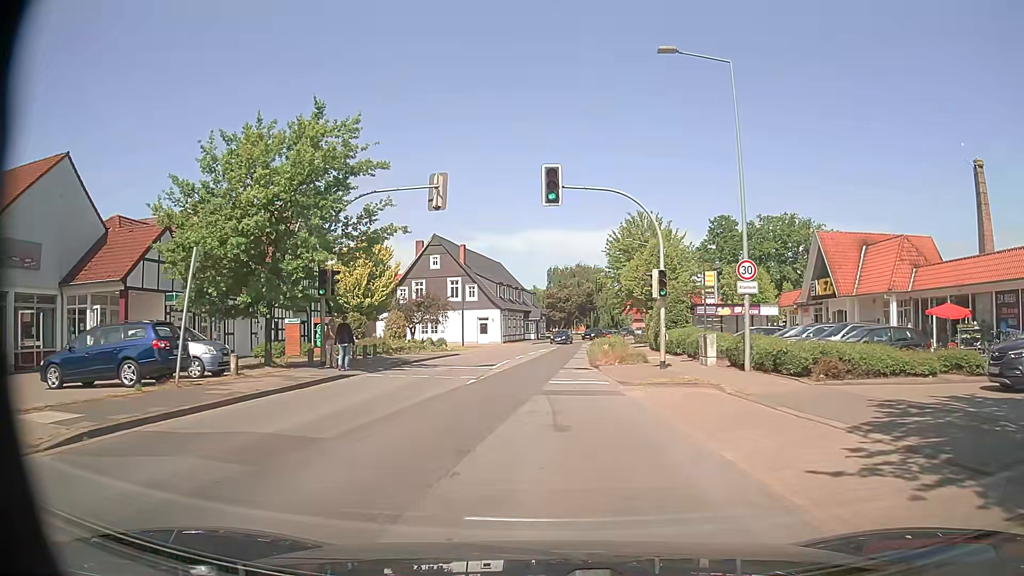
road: secondary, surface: asphalt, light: Day
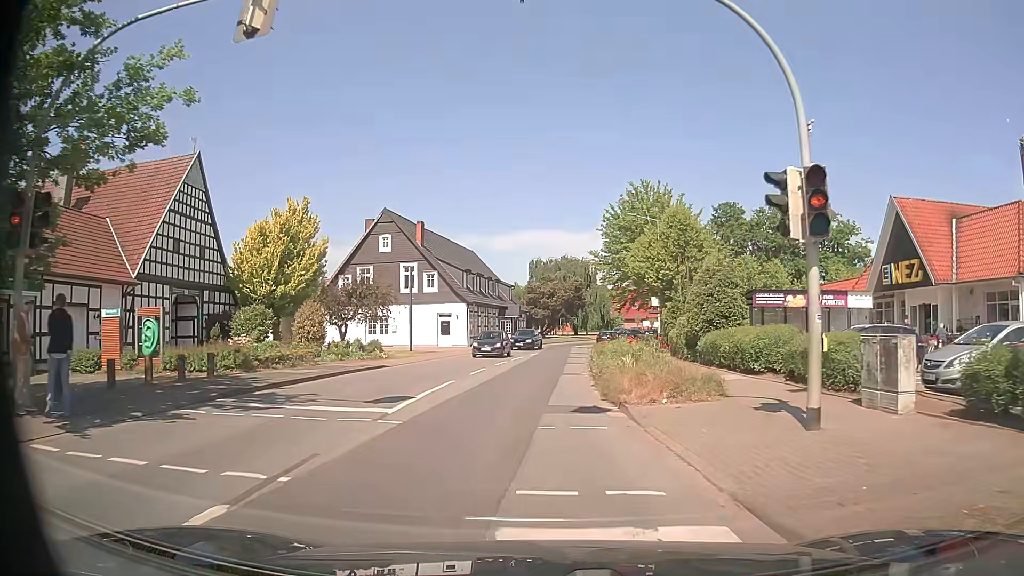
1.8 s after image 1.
(+0.3, +14.4) m; +2°
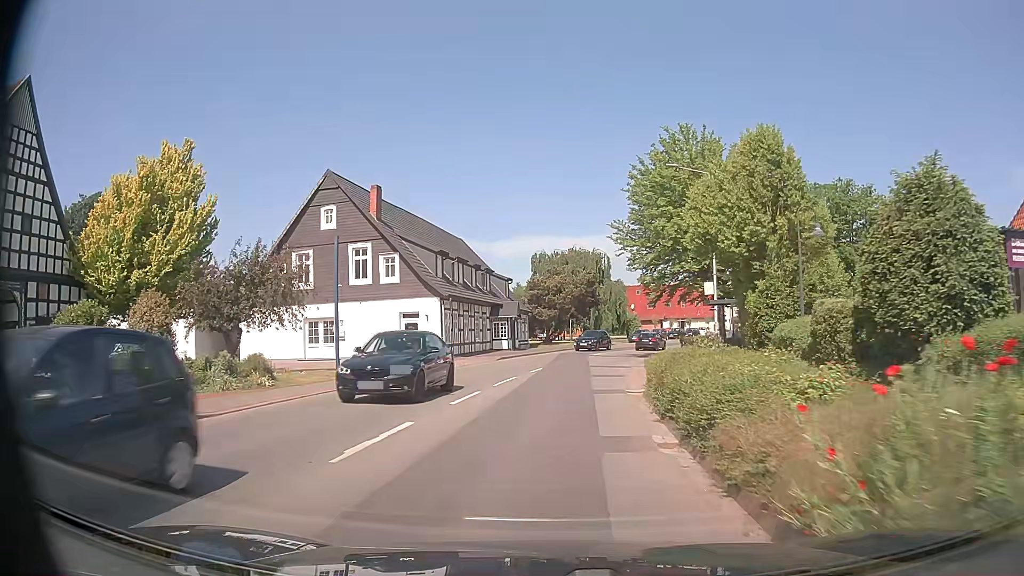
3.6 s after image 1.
(-0.2, +15.2) m; -2°
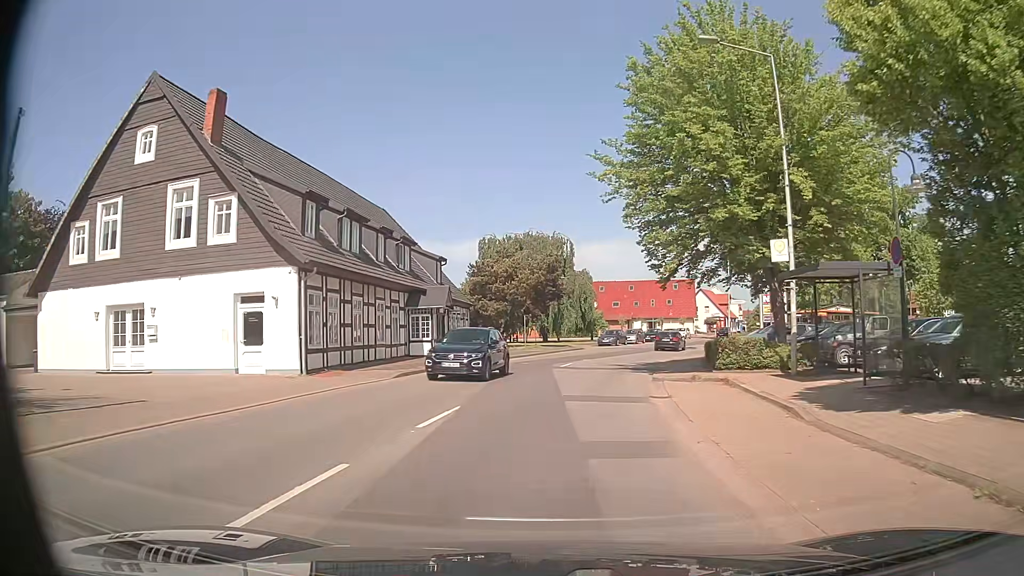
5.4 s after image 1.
(+0.6, +15.9) m; +4°
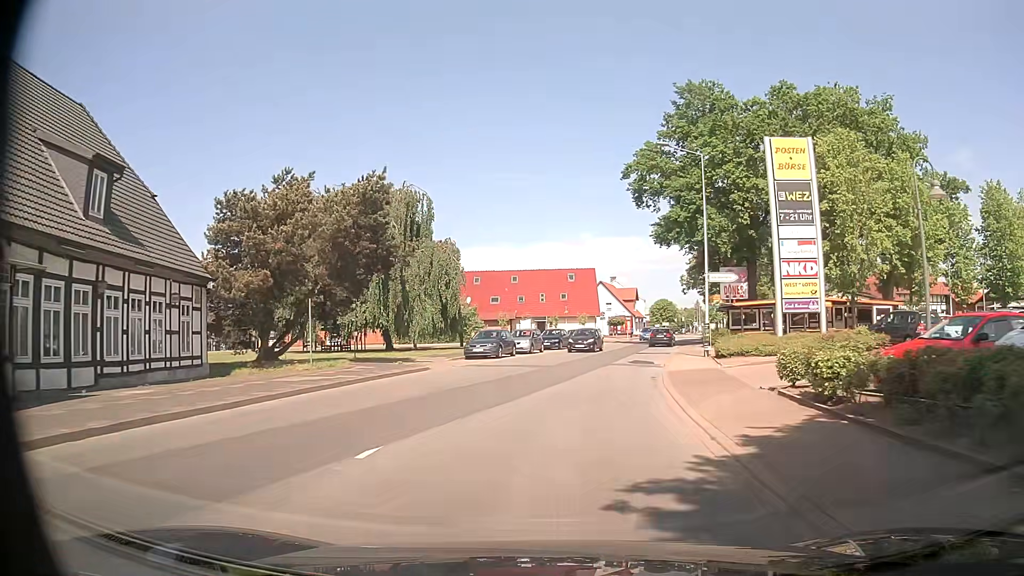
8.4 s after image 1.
(+2.1, +26.2) m; +10°
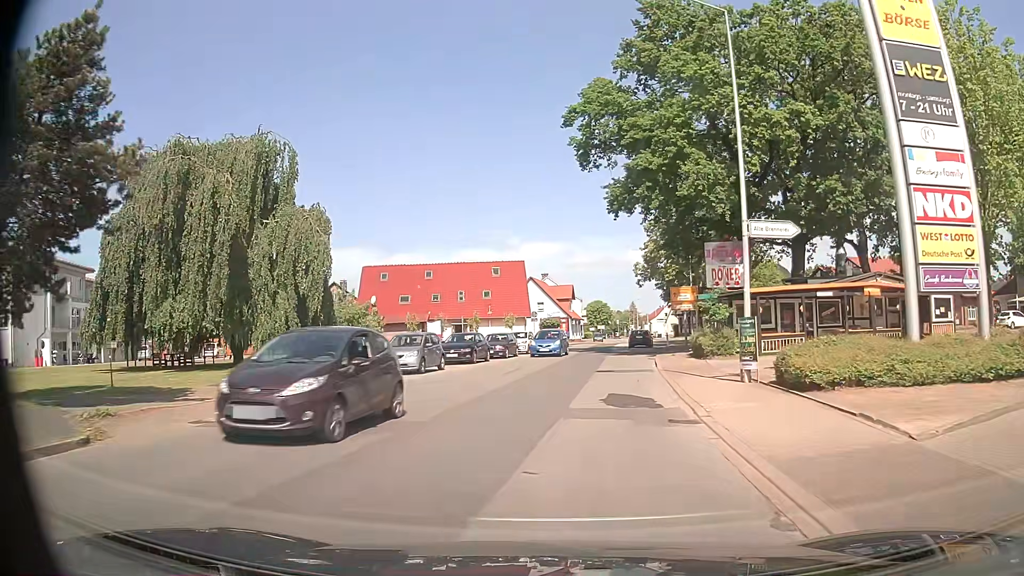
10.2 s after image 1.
(+0.8, +15.6) m; +6°
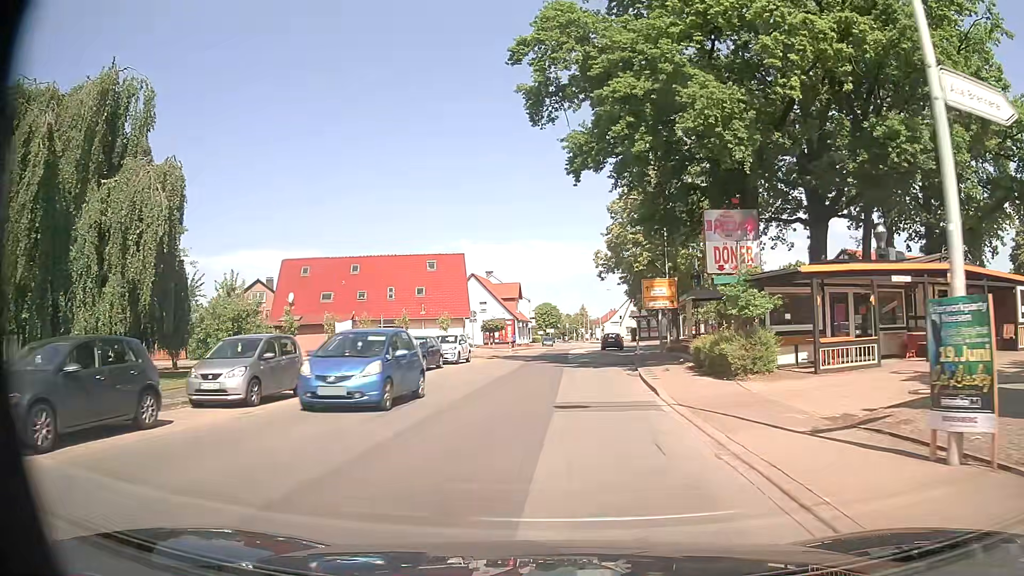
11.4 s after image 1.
(+0.4, +10.5) m; +5°
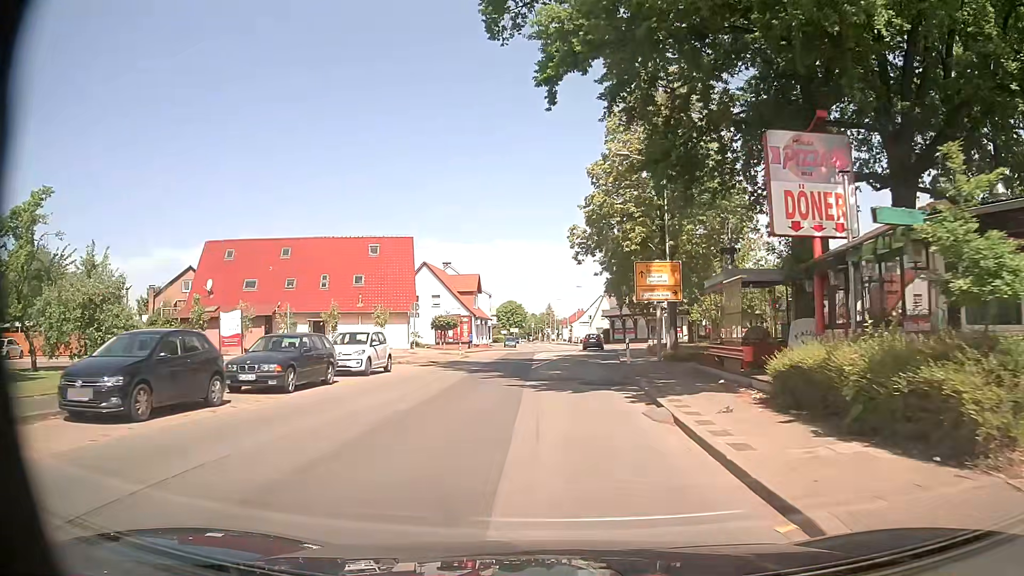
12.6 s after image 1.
(+0.1, +10.8) m; +2°
(0, +10) (+1, +20) (+1, +30) (+2, +40) (+3, +50) (+7, +59) (+15, +65) (+24, +69) (+32, +74) (+41, +79) m
